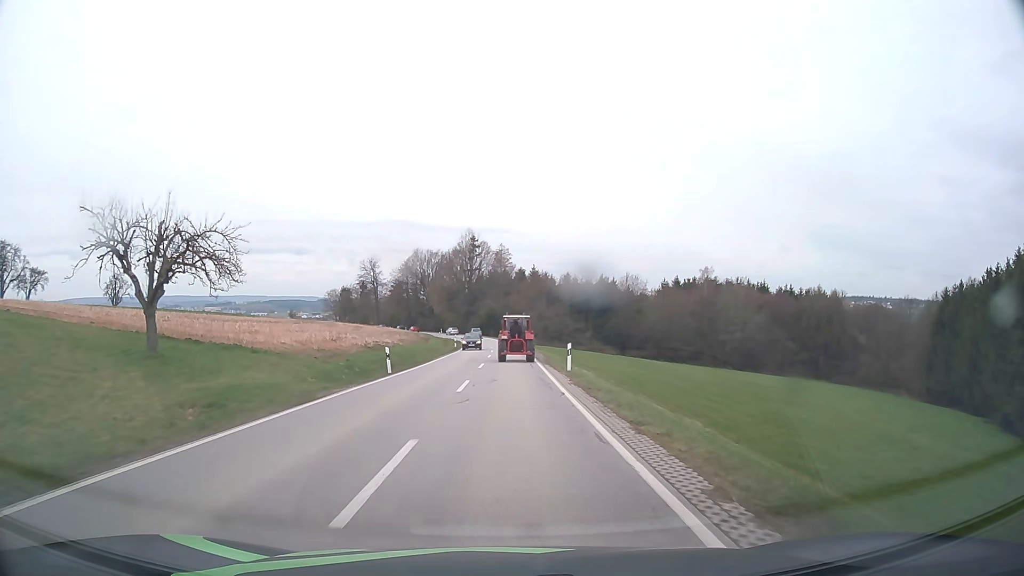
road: secondary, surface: asphalt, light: Day
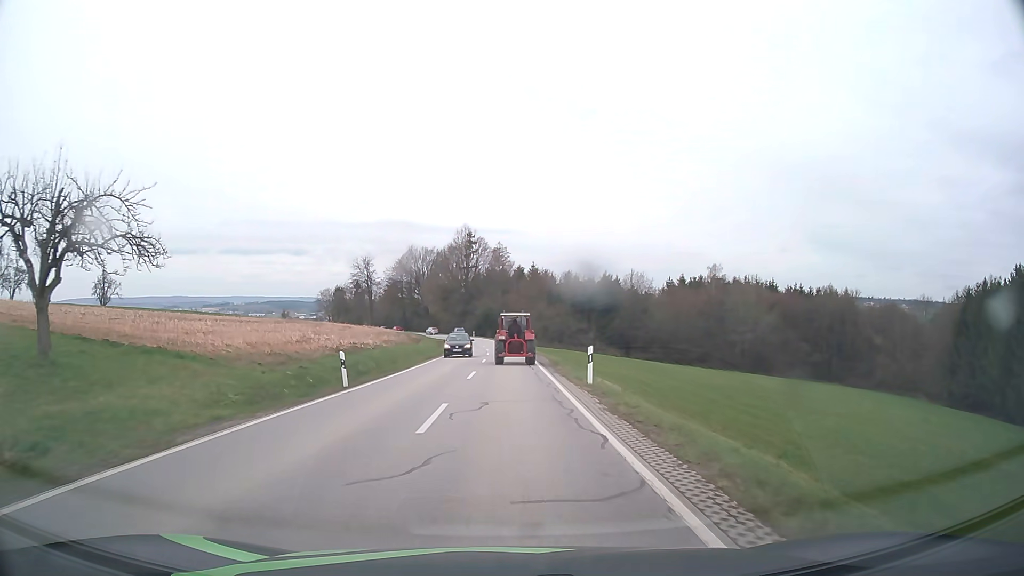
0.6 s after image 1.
(0.0, +6.9) m; 0°
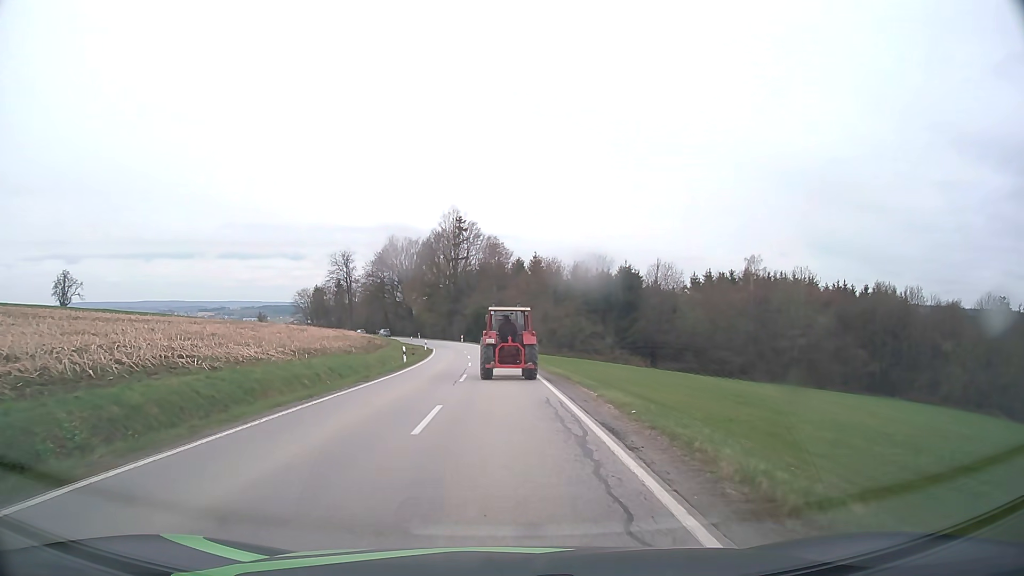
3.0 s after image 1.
(+0.1, +23.5) m; 0°
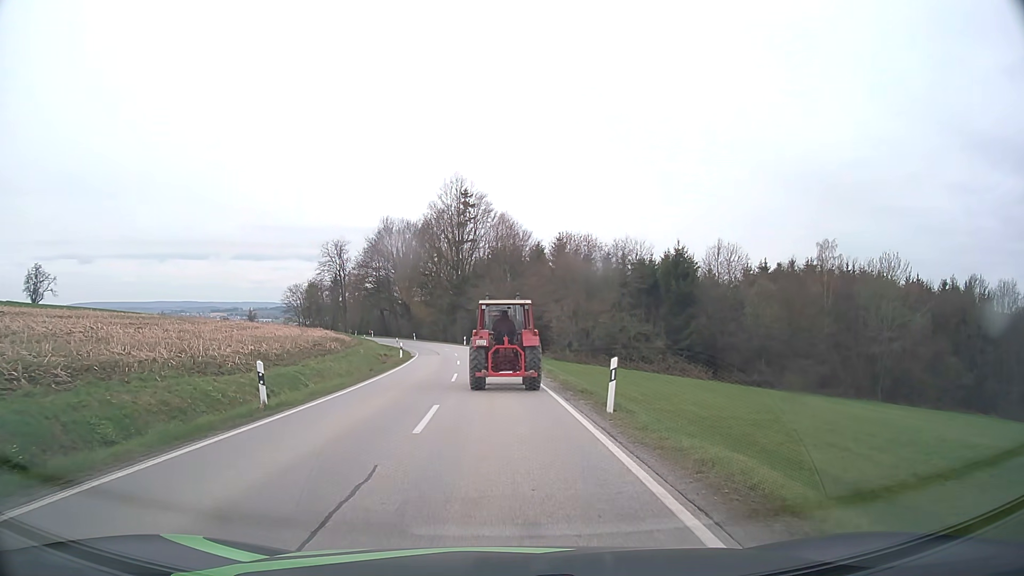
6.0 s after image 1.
(-0.2, +23.0) m; -1°
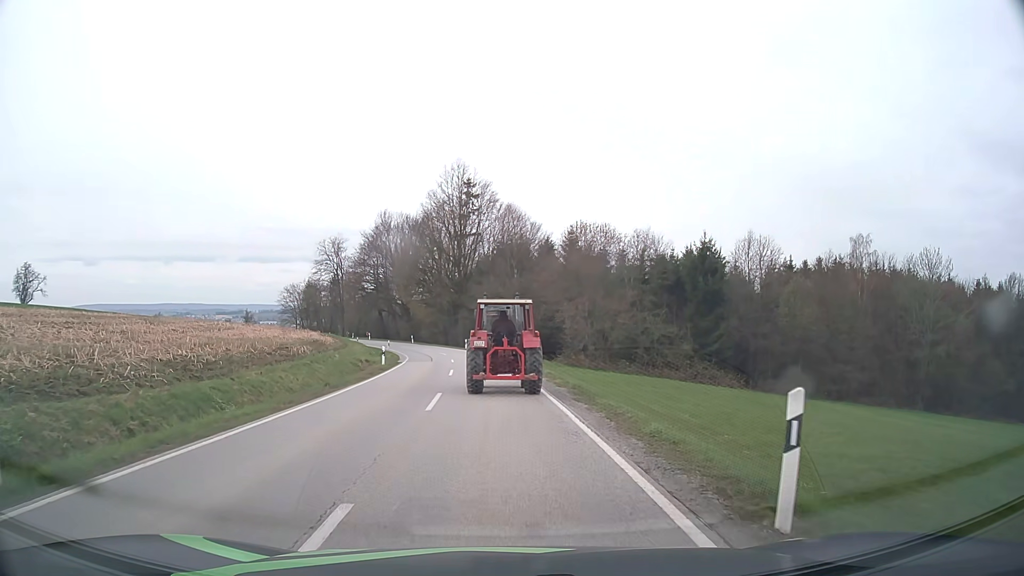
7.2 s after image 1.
(0.0, +8.3) m; -1°
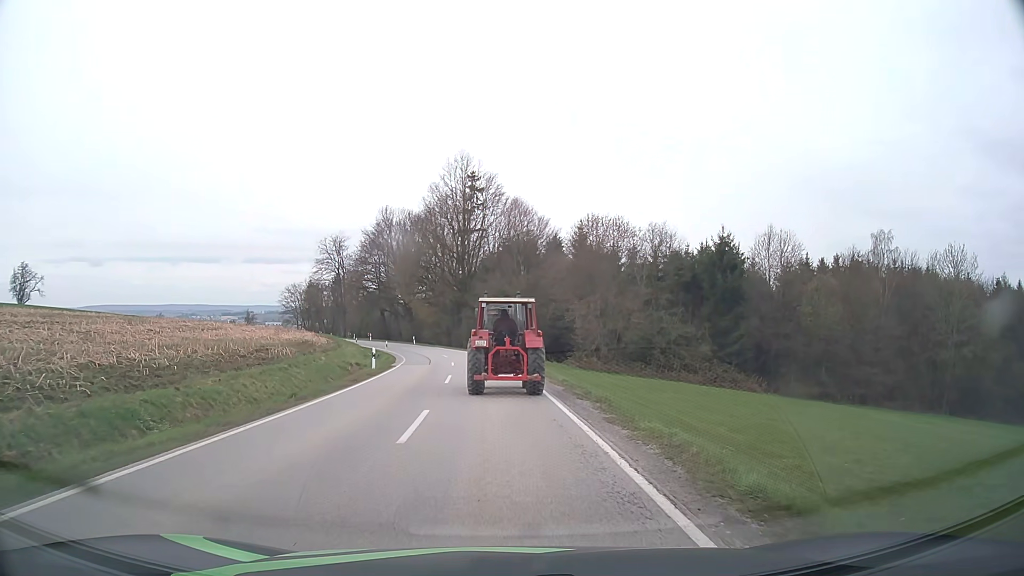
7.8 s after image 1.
(0.0, +4.1) m; -1°
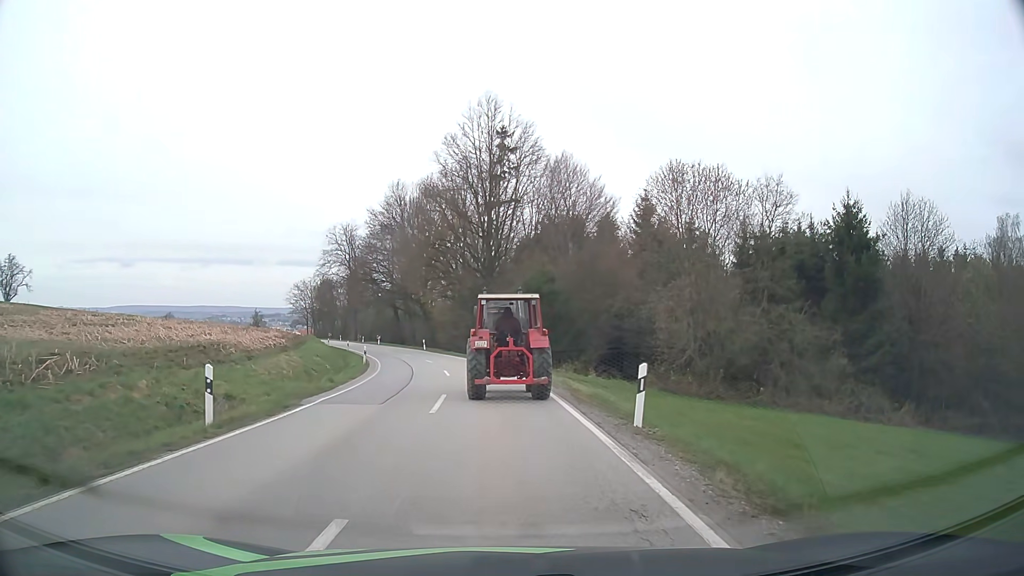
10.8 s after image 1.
(-0.4, +20.0) m; -3°
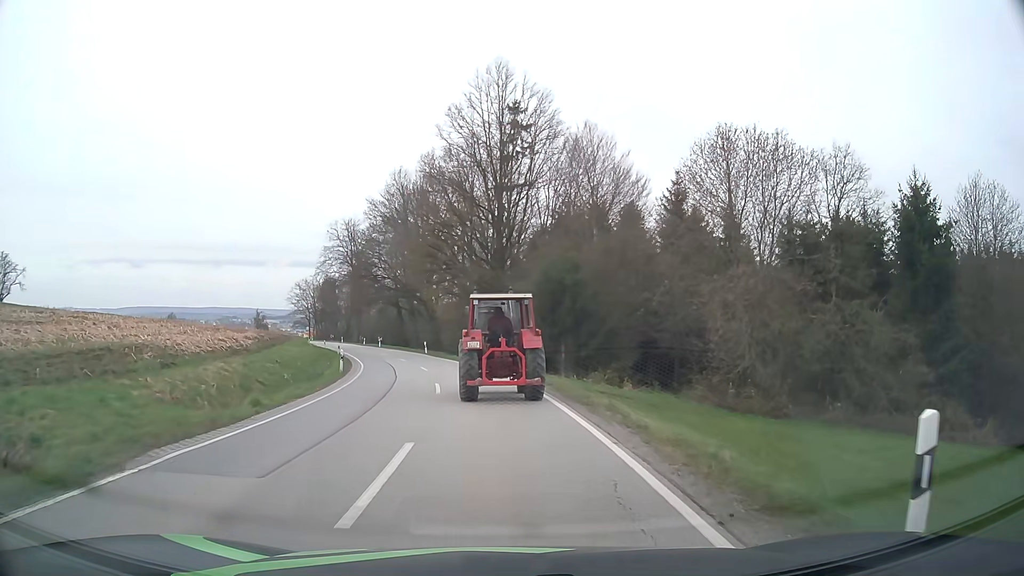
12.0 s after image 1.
(0.0, +7.6) m; -1°
(0, +10) (-1, +20) (-2, +30) (-4, +40) (-7, +49) (-11, +59) (-15, +68) (-18, +77) (-21, +86) (-25, +96) m
